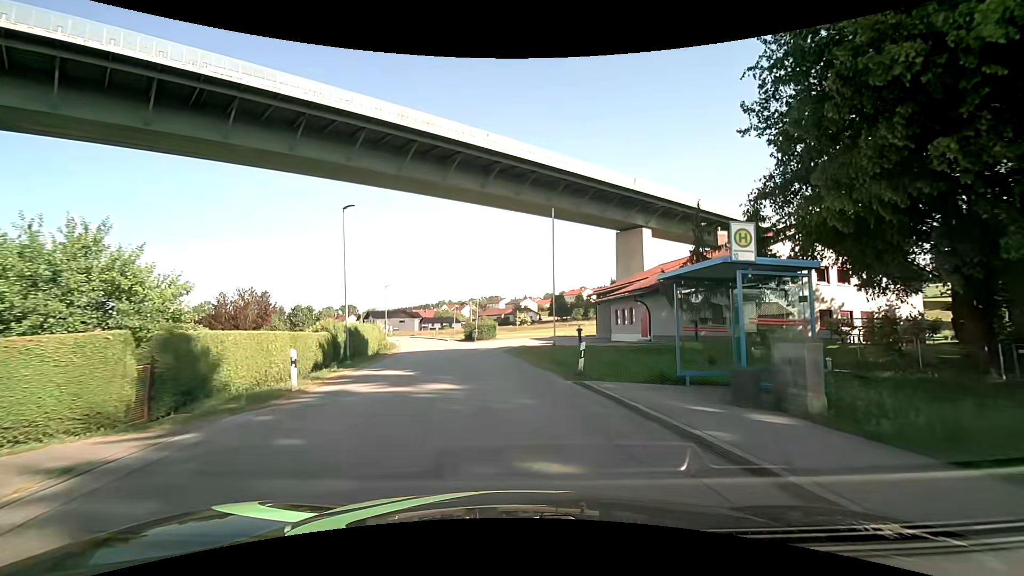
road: unclassified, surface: asphalt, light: Day
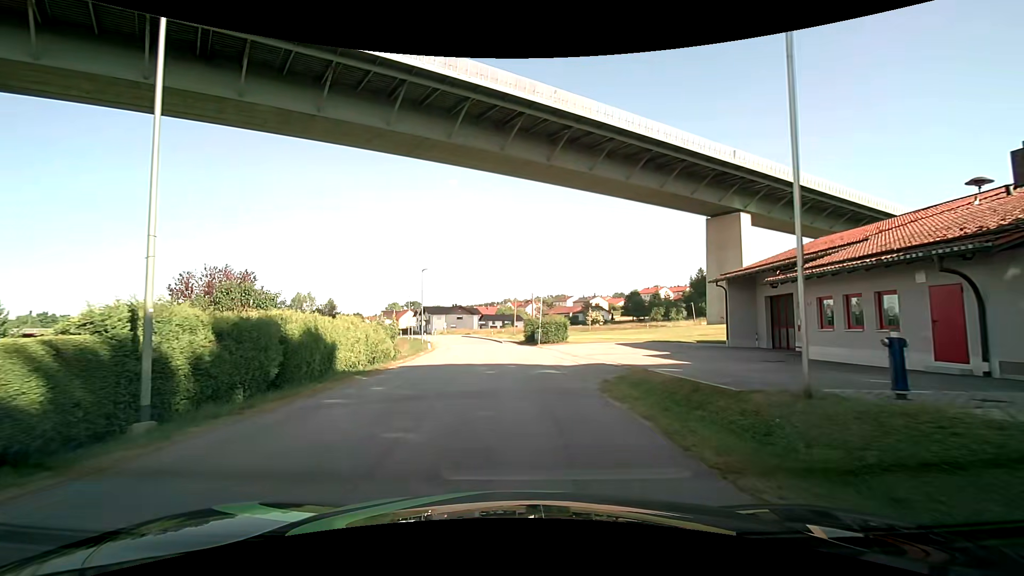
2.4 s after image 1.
(-1.1, +18.0) m; -8°
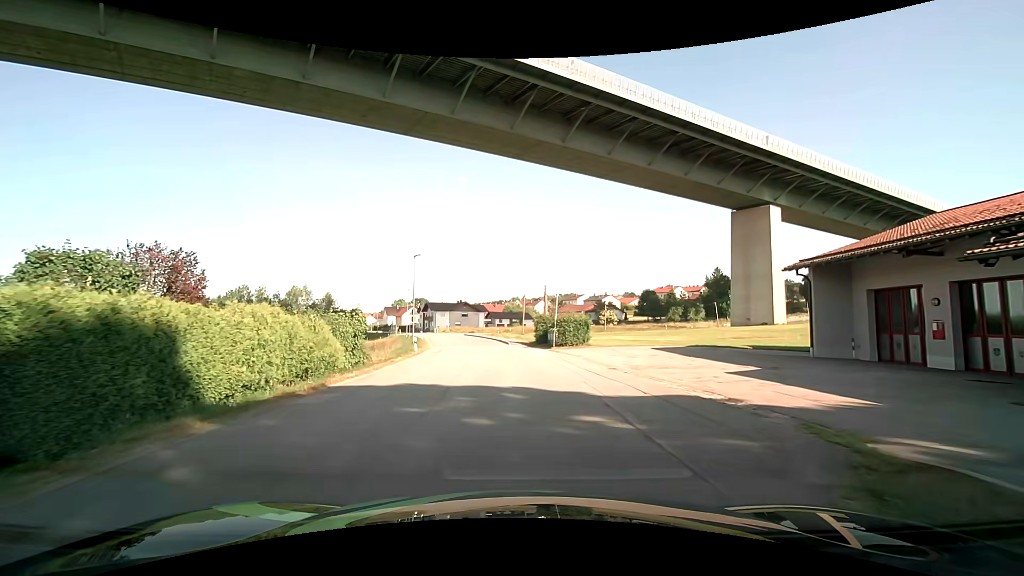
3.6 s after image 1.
(-0.1, +8.8) m; -1°
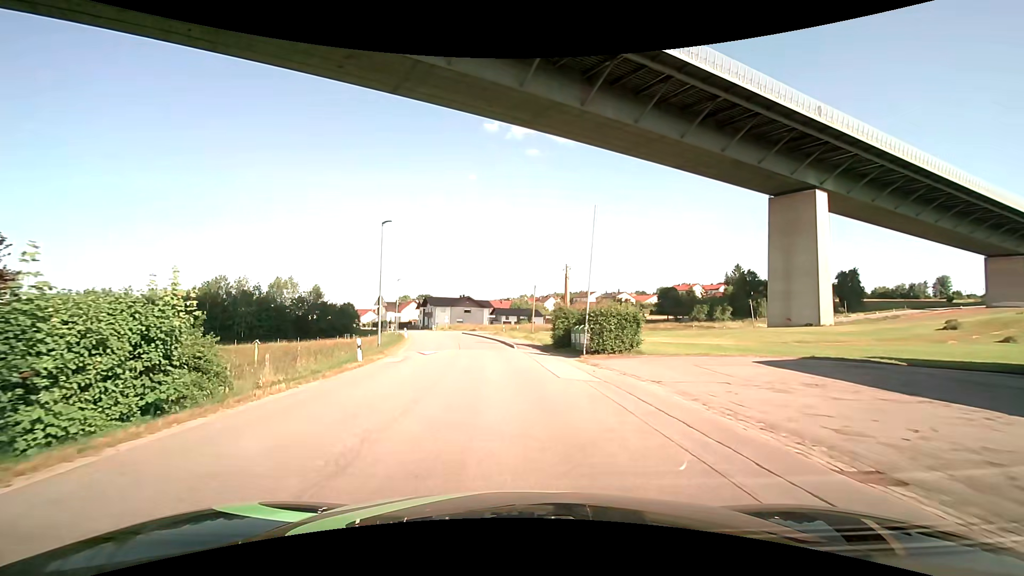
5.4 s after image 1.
(-0.1, +13.3) m; -1°
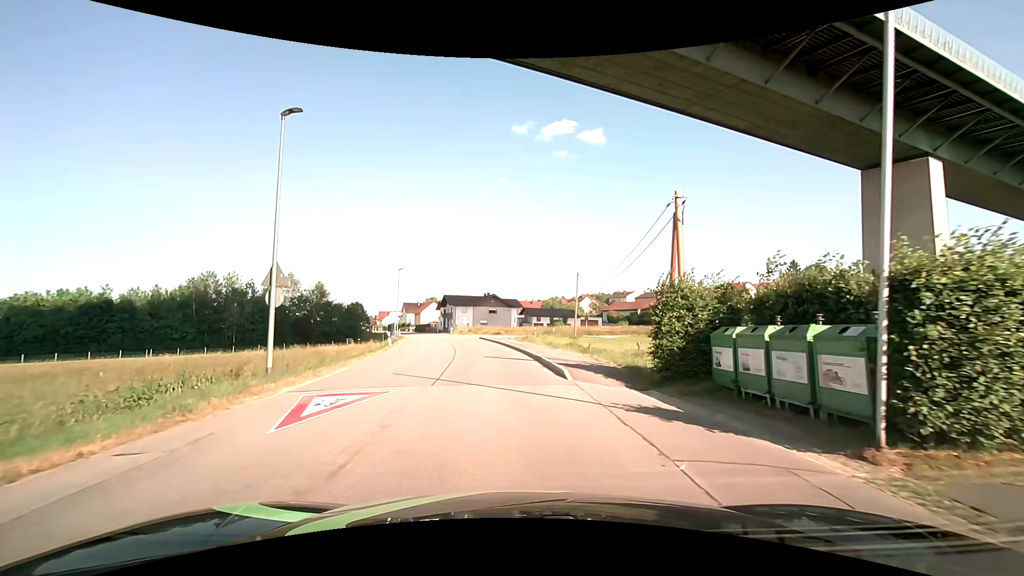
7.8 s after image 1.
(-0.5, +17.4) m; -3°
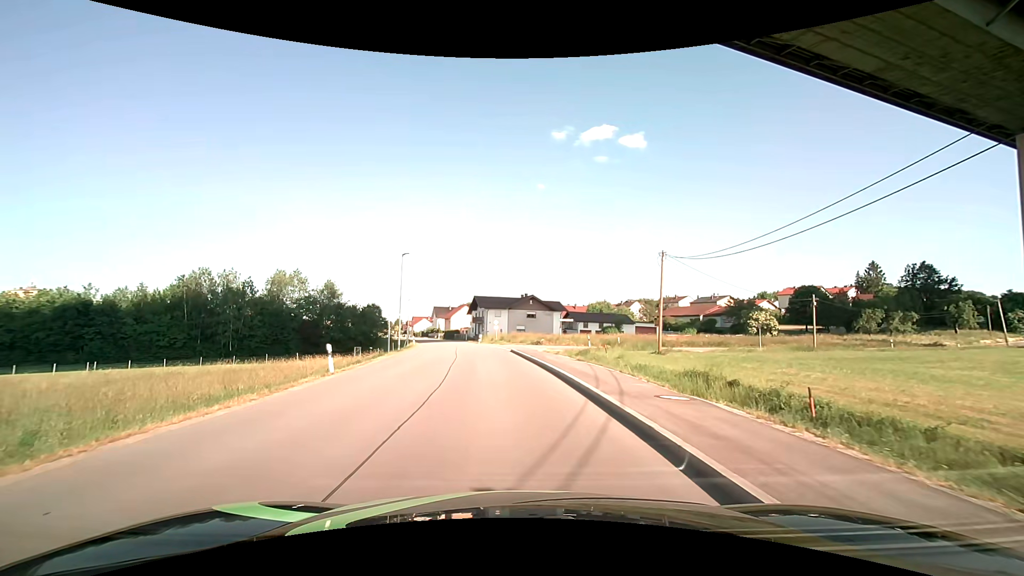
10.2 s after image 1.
(-0.7, +16.8) m; -5°
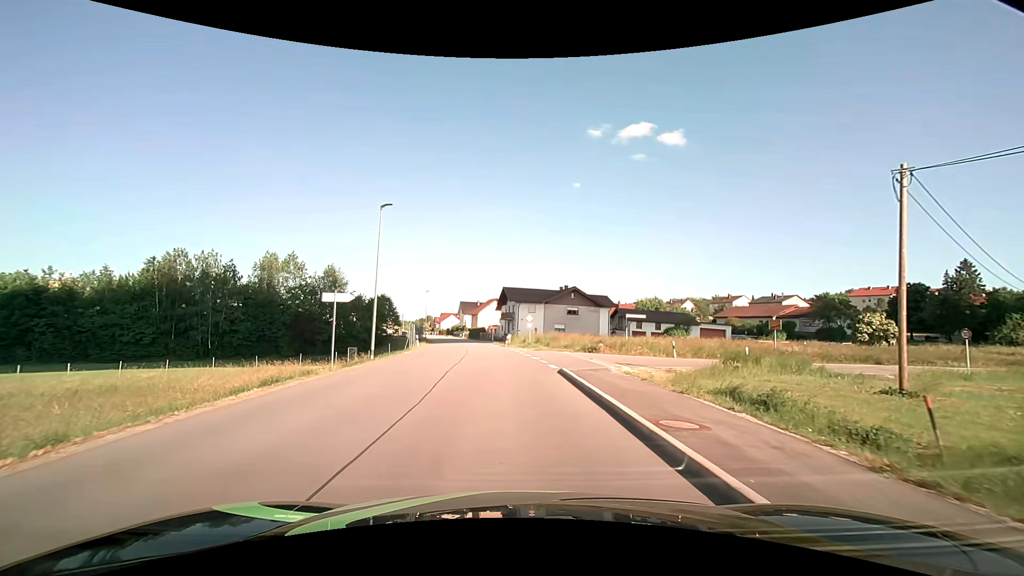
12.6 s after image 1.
(-0.6, +16.7) m; -4°
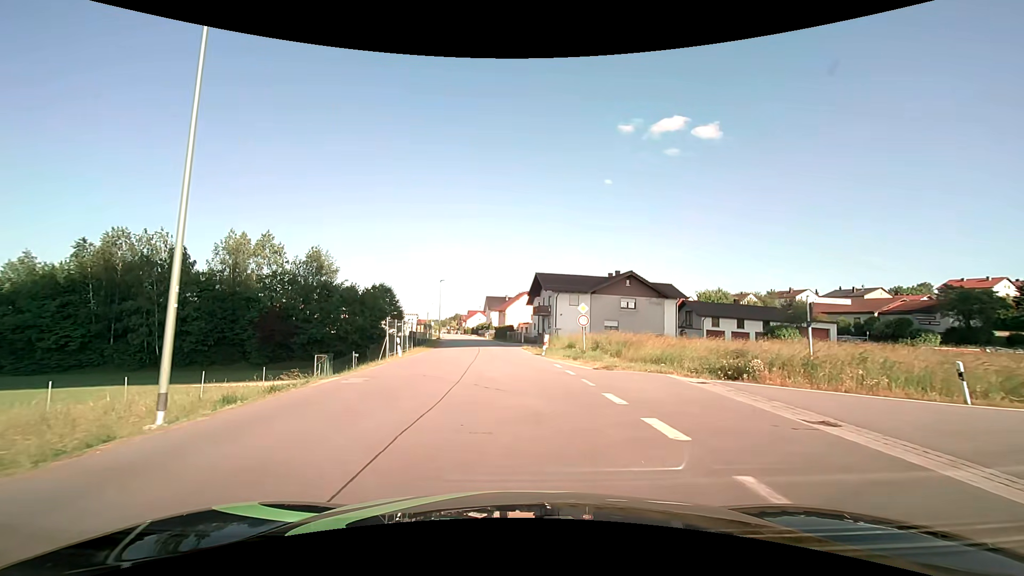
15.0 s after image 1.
(-0.7, +17.8) m; -4°
(0, +10) (0, +20) (-1, +30) (-1, +40) (-2, +50) (-3, +60) (-5, +70) (-6, +80) (-8, +90) (-9, +99) m
